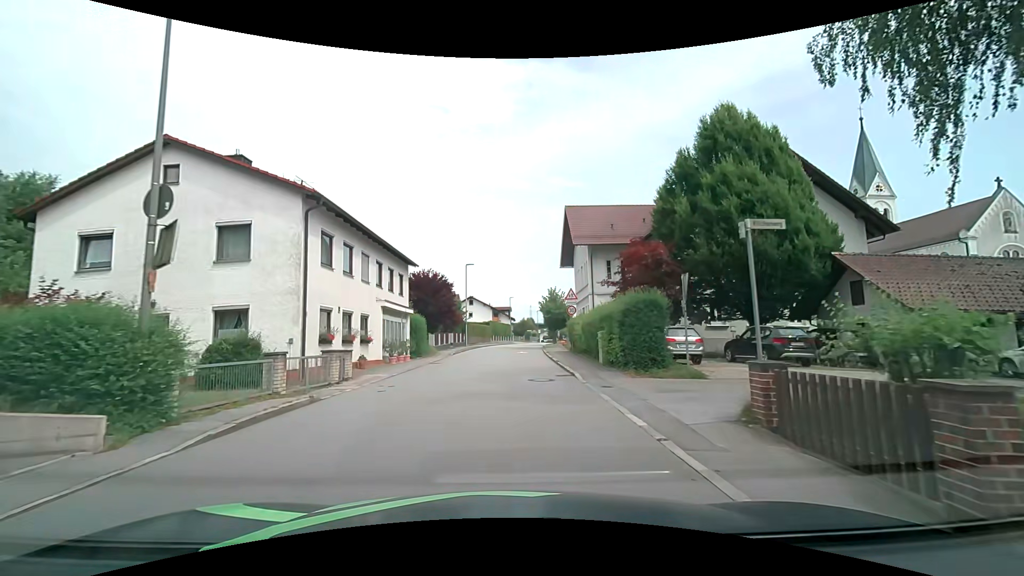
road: secondary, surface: asphalt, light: Day
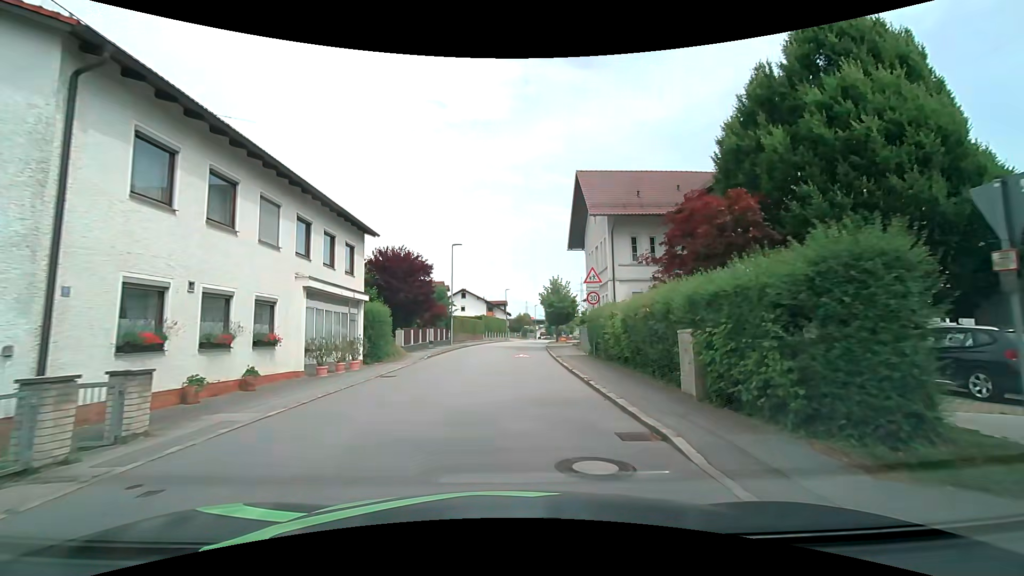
(0.0, +9.1) m; +1°
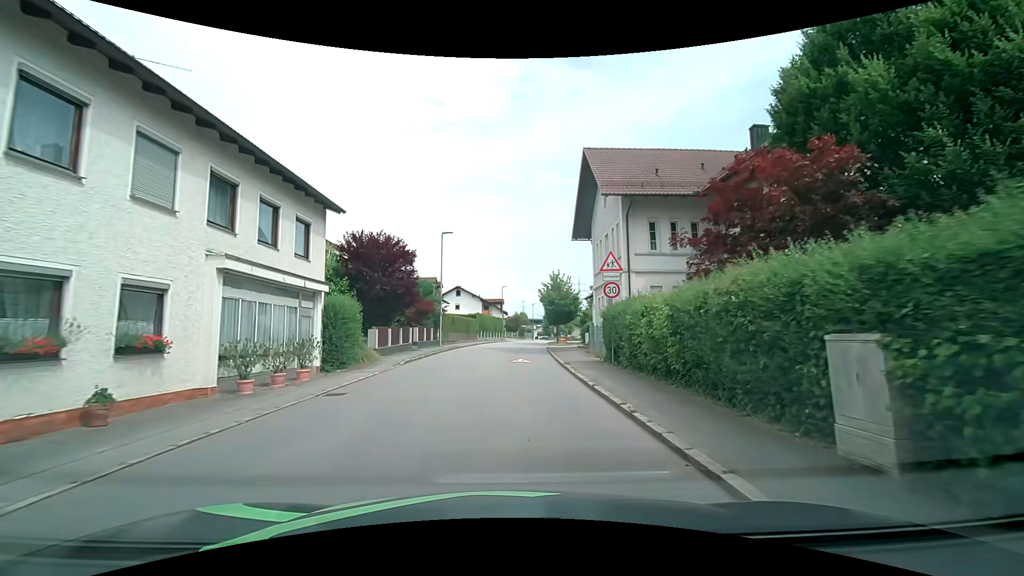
(0.0, +4.5) m; 0°
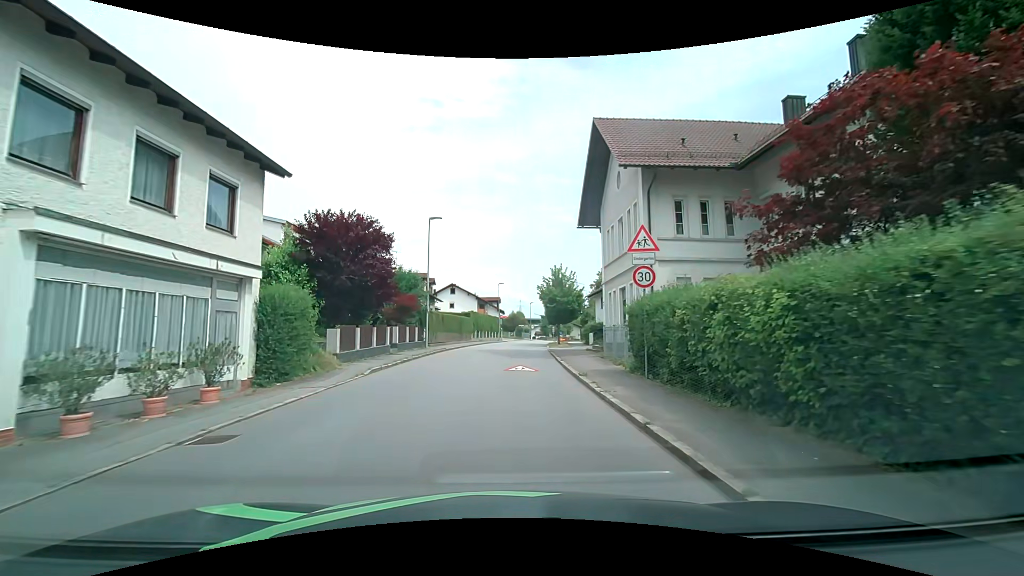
(0.0, +4.5) m; 0°
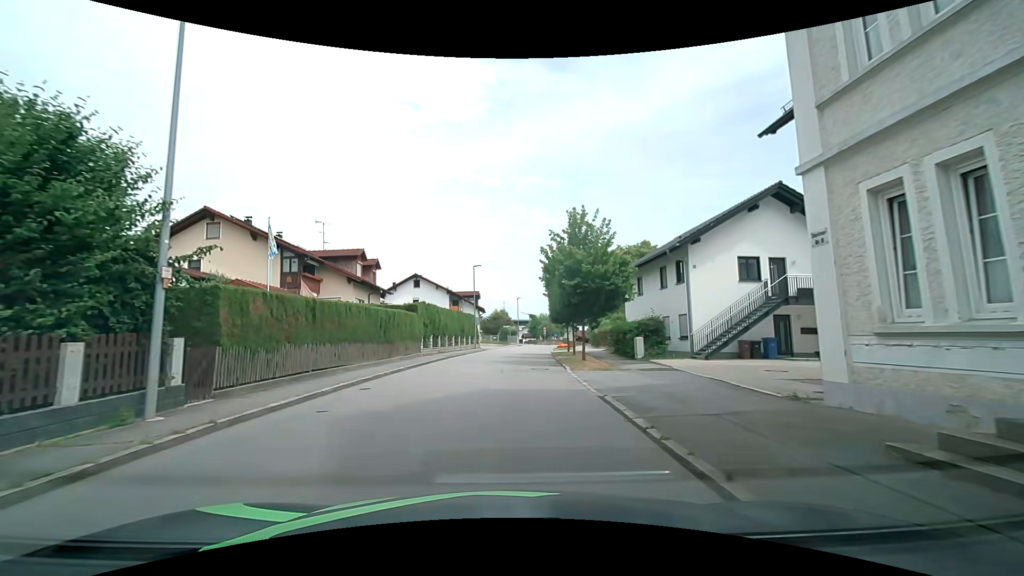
(+0.4, +21.9) m; -1°
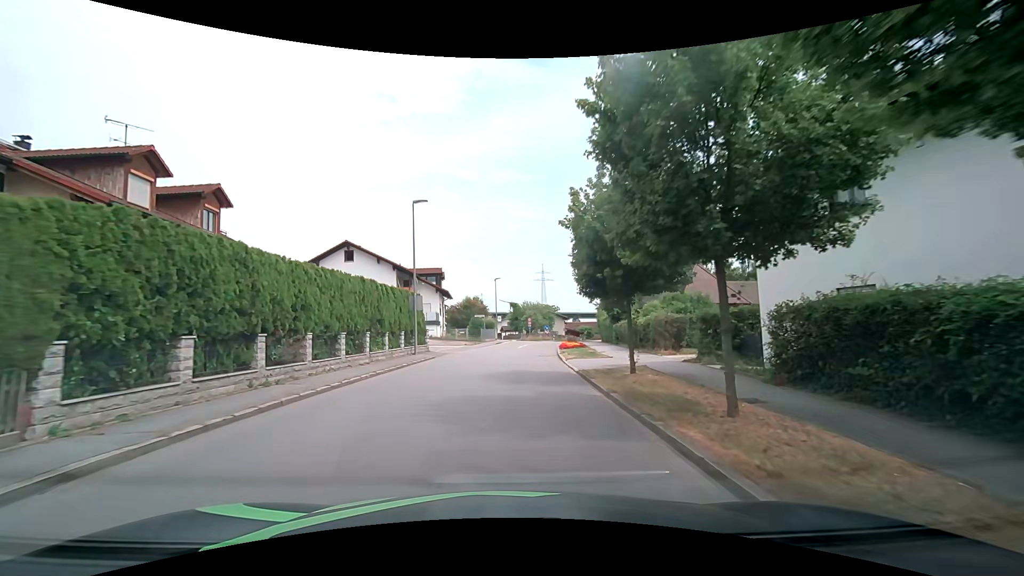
(+1.4, +22.4) m; +4°
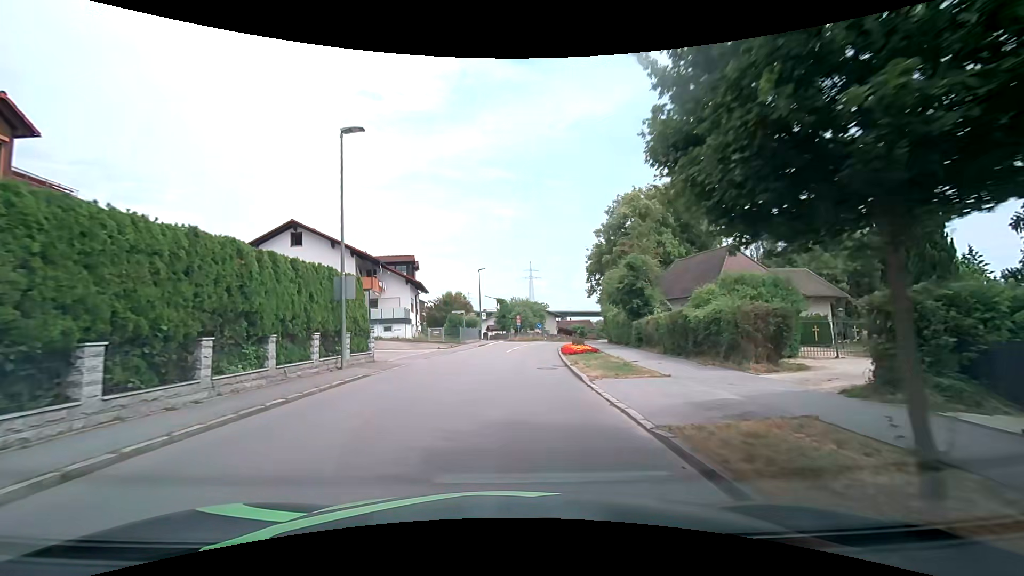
(+0.2, +9.4) m; +2°
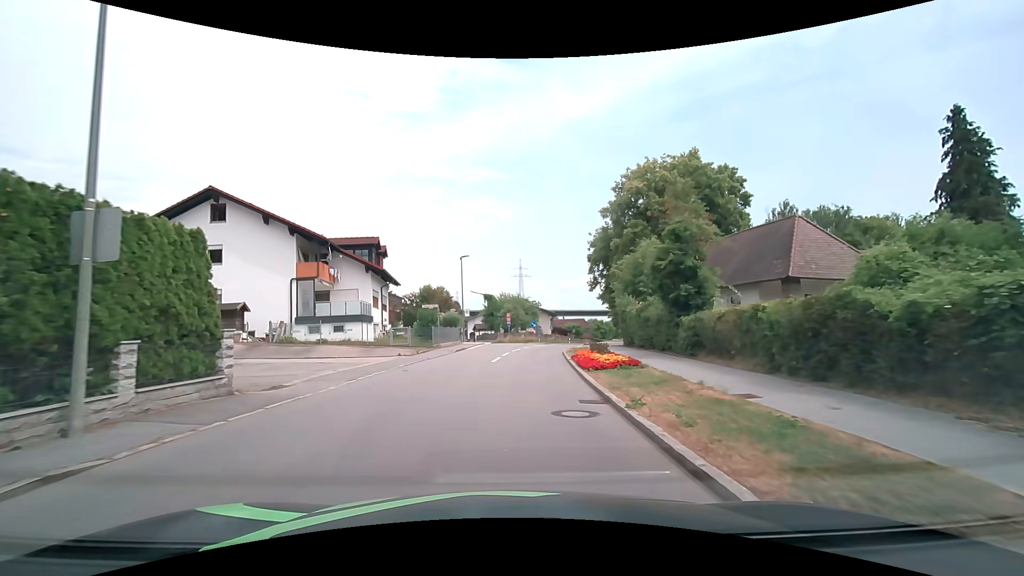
(+0.1, +9.5) m; +1°
(0, +10) (+1, +20) (+2, +30) (+3, +40) (+5, +50) (+7, +59) (+9, +69) (+12, +79) (+15, +88) (+18, +98) m
